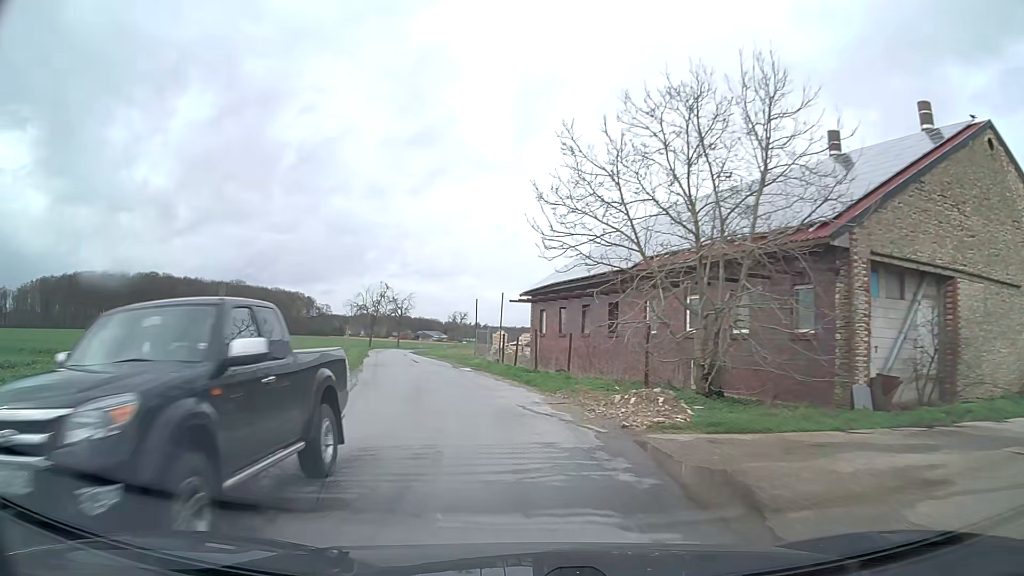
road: unclassified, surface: asphalt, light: Day
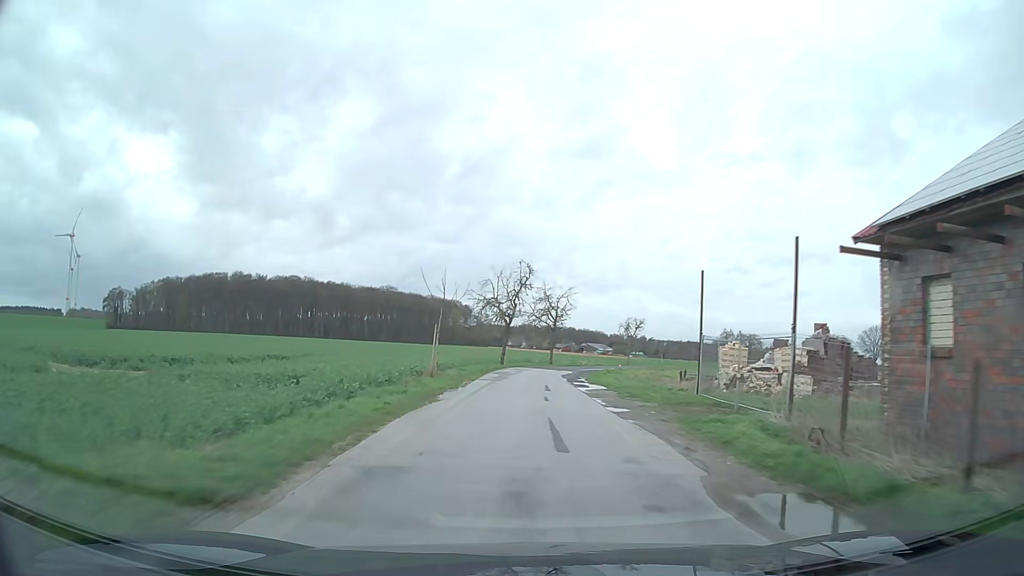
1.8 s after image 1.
(-3.4, +24.2) m; -14°
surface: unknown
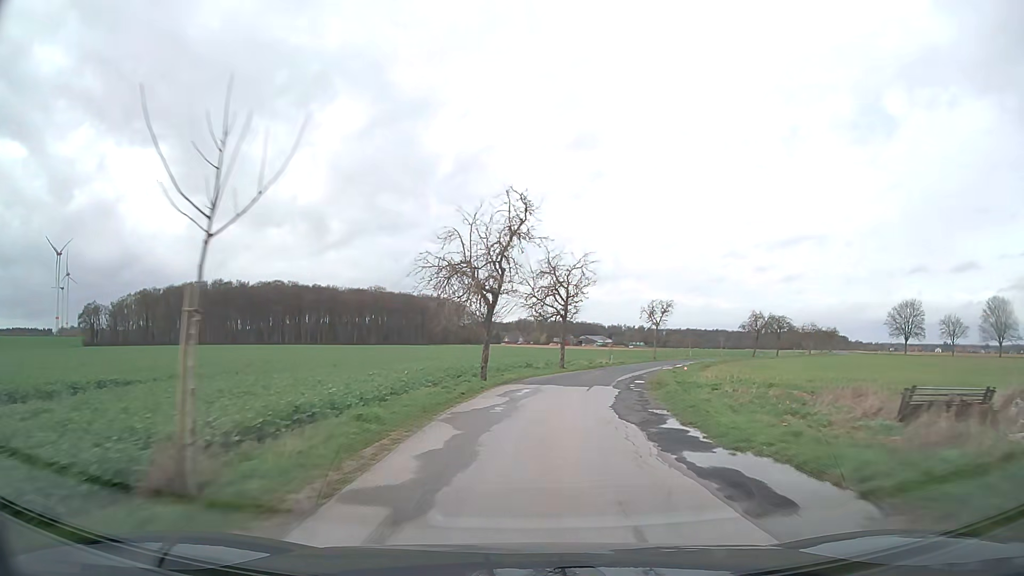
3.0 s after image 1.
(-0.3, +18.7) m; 0°
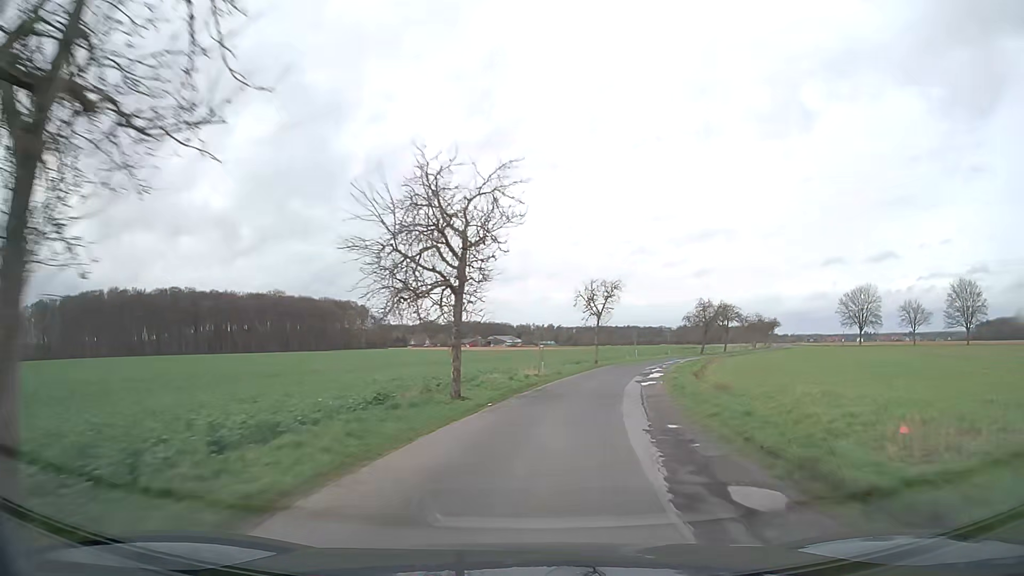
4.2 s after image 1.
(+1.2, +20.1) m; +7°
